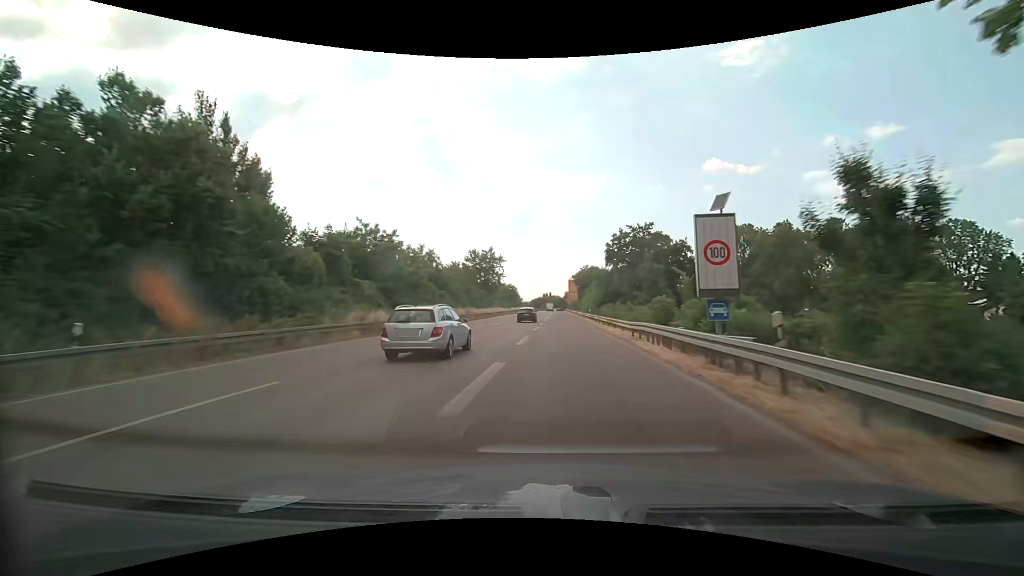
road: trunk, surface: asphalt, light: Day
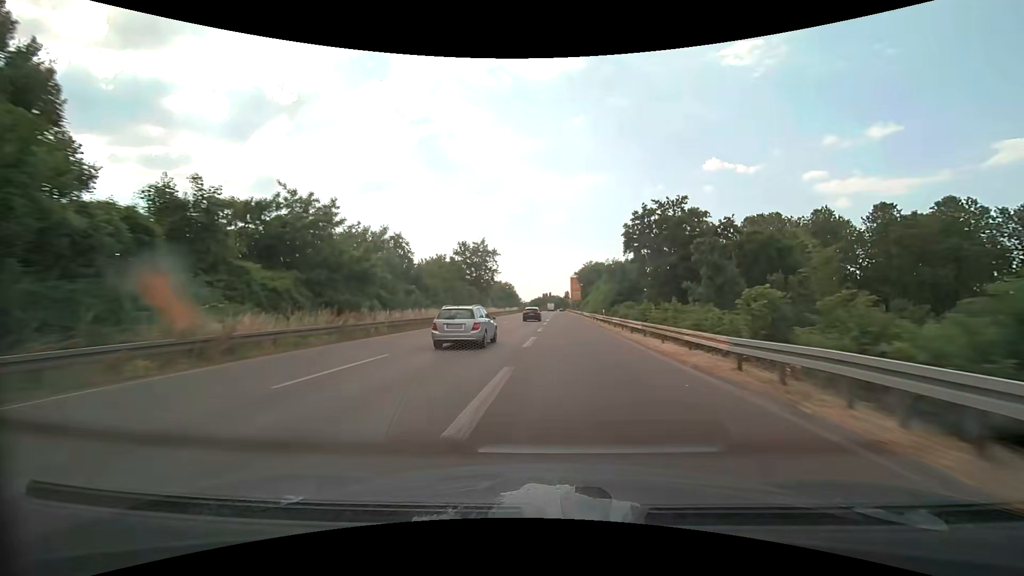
(+0.1, +13.1) m; 0°
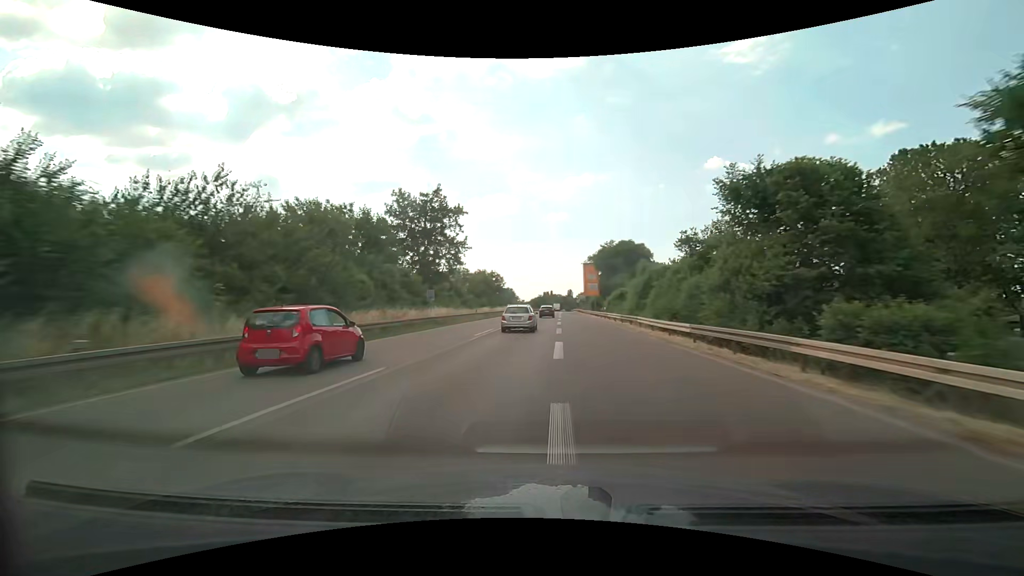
(0.0, +40.5) m; 0°
(0, +10) (0, +20) (0, +30) (0, +40) (+1, +50) (+1, +60) (+1, +70) (+2, +80) (+2, +90) (+2, +100) m
